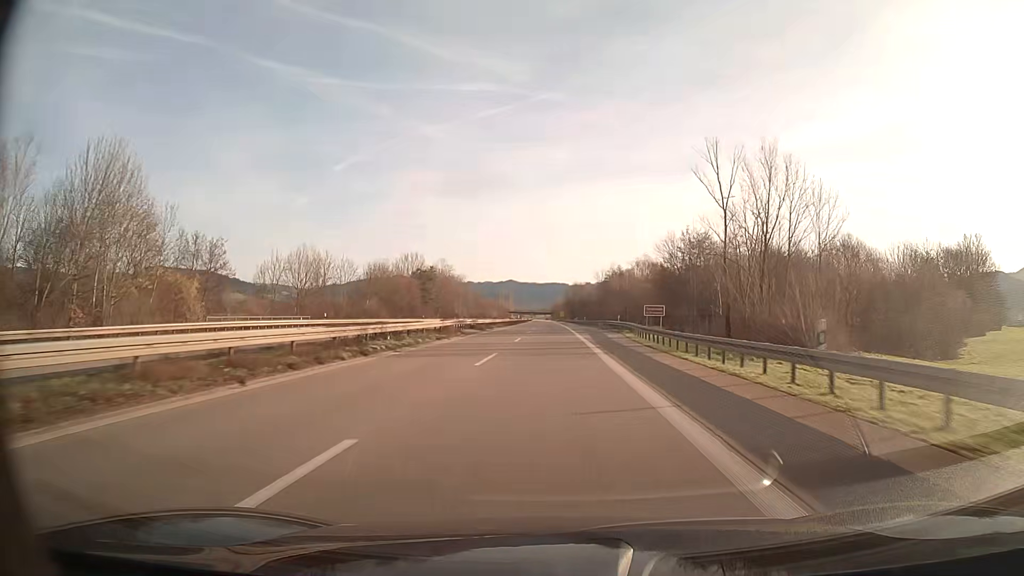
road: trunk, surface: asphalt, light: Day
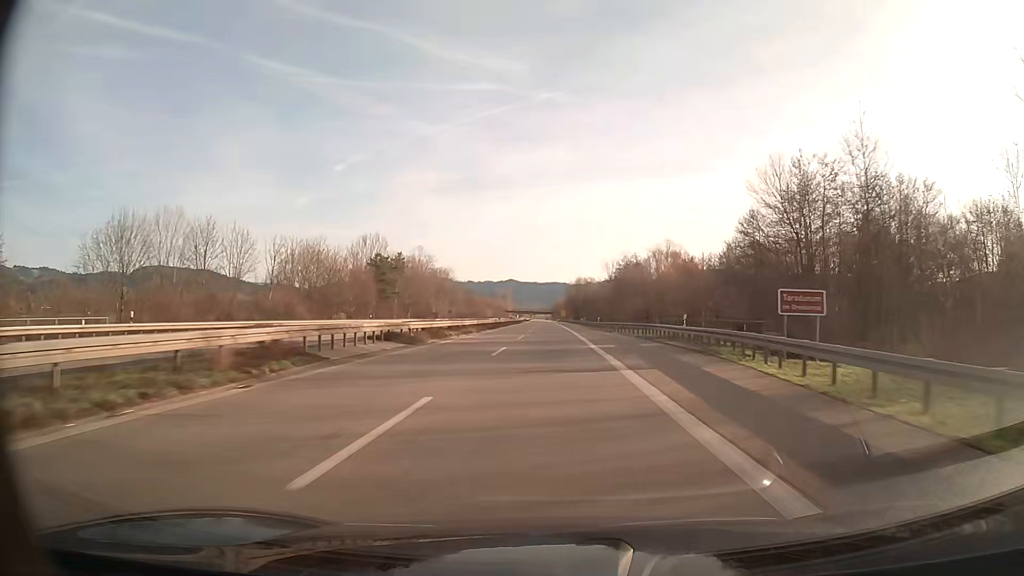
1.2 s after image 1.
(0.0, +30.7) m; 0°
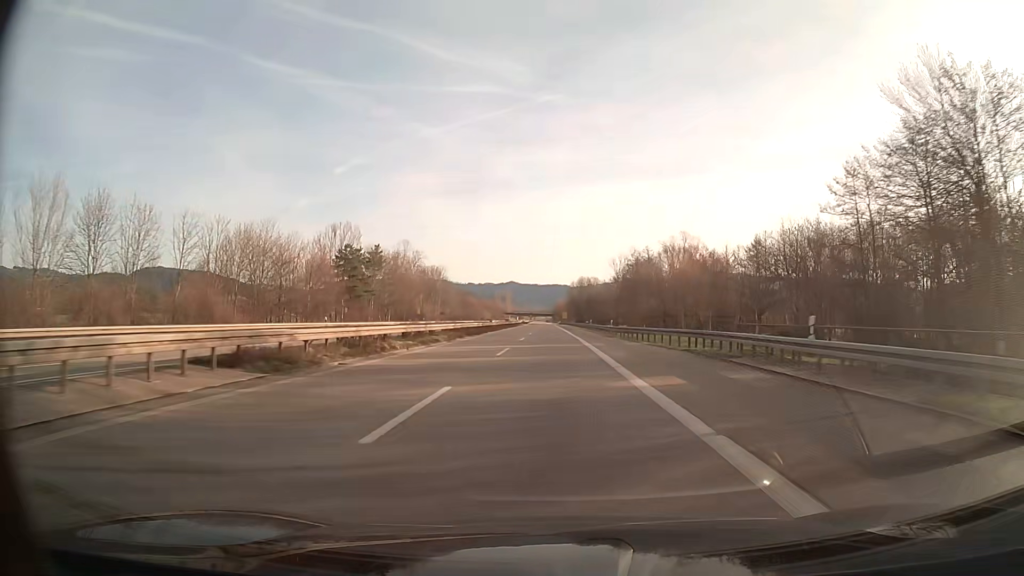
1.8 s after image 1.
(0.0, +15.4) m; 0°
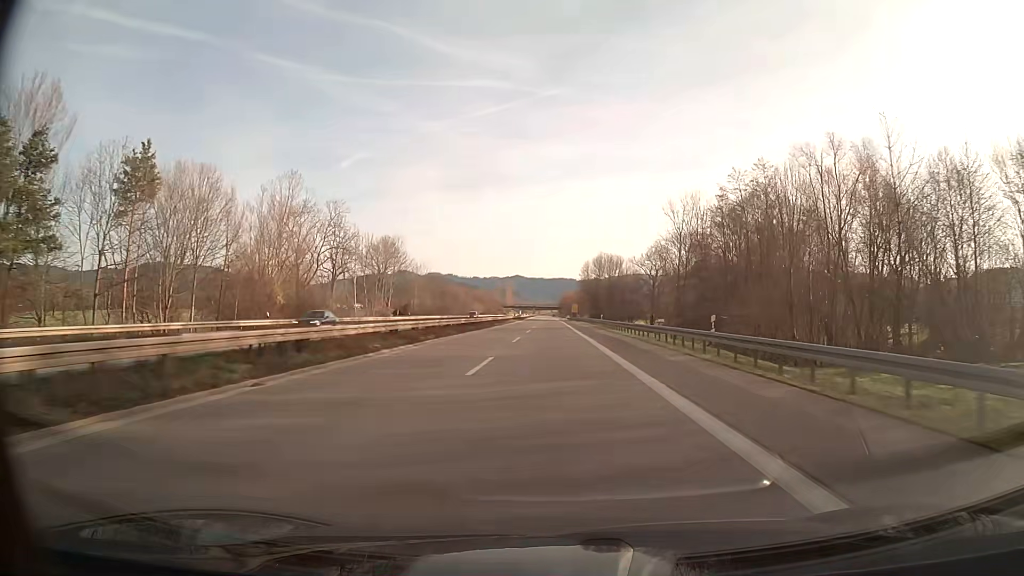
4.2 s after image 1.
(-0.3, +61.5) m; 0°
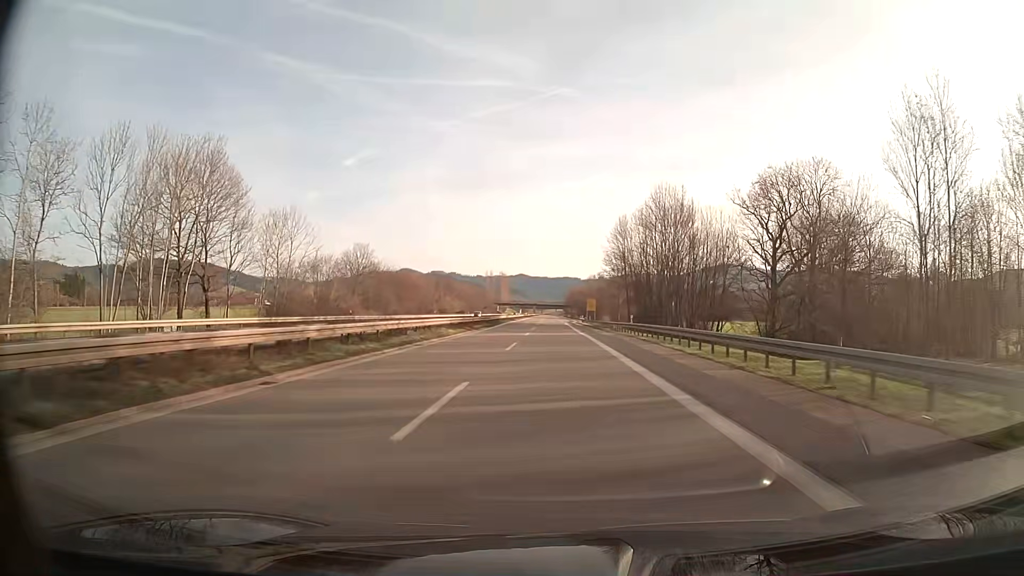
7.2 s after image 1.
(-0.3, +76.8) m; 0°
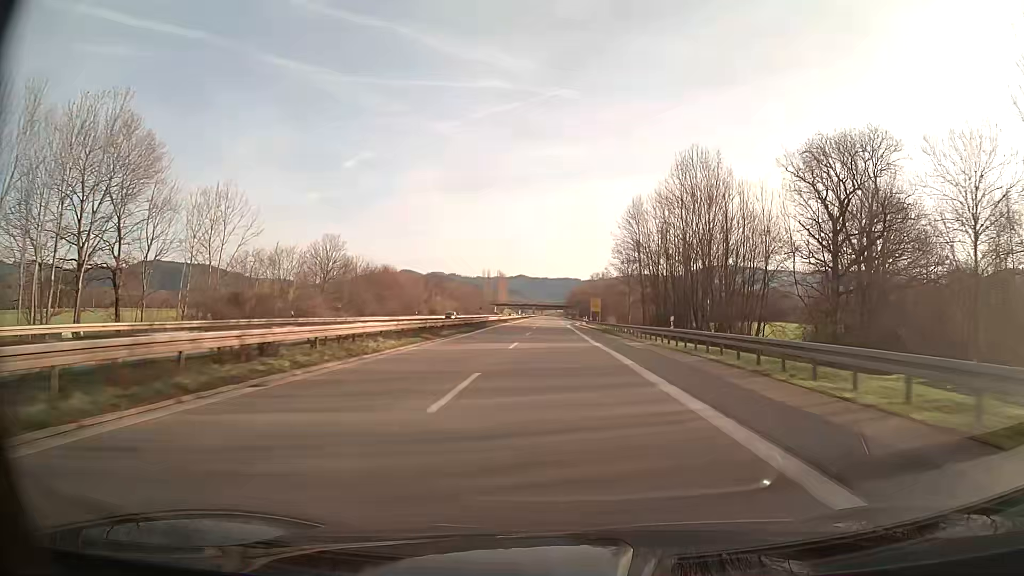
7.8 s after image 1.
(0.0, +15.3) m; 0°
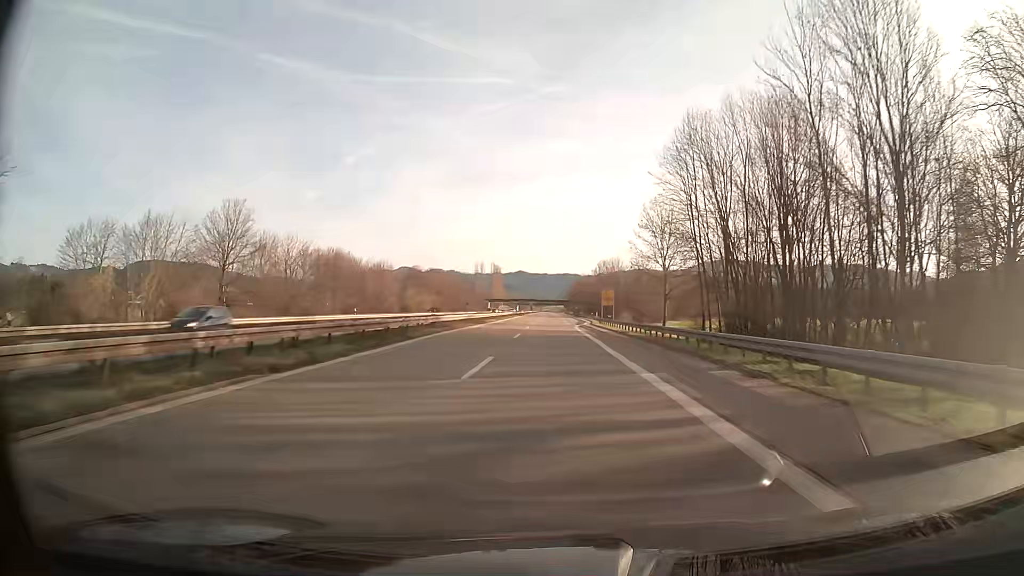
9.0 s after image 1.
(0.0, +30.7) m; 0°
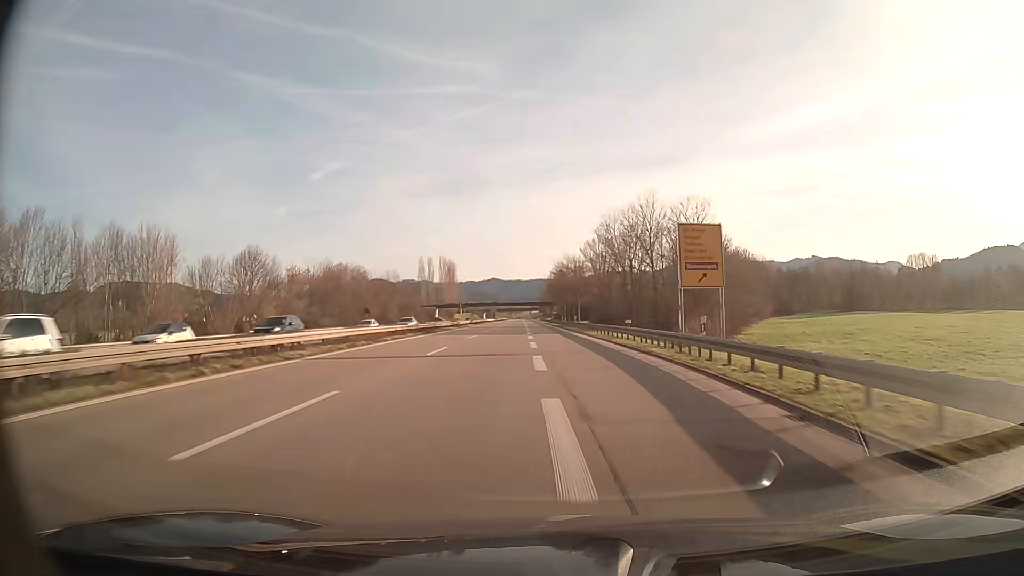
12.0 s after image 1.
(+1.2, +76.7) m; +2°
